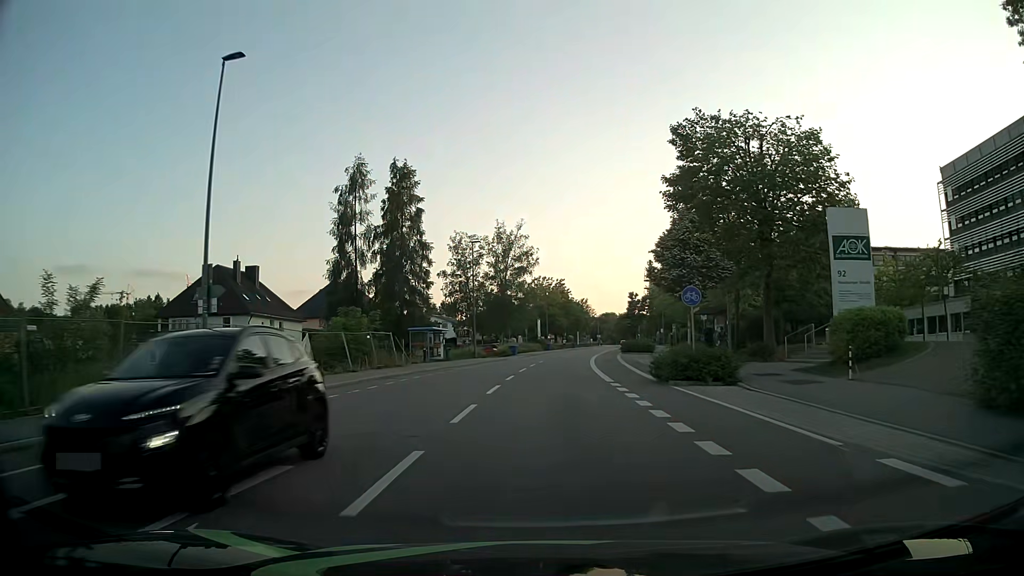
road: tertiary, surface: asphalt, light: Day
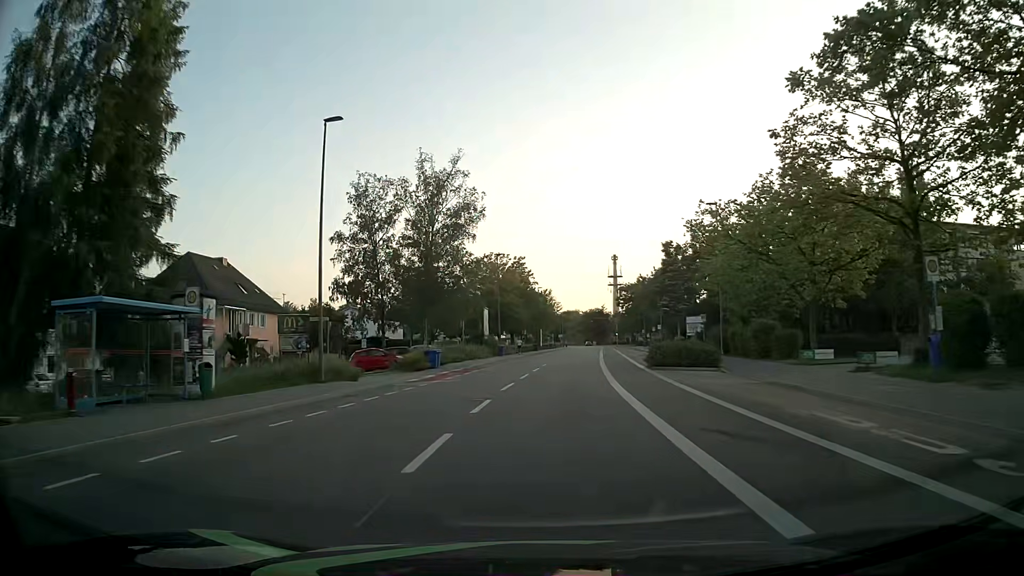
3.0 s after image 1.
(+0.9, +34.1) m; +4°
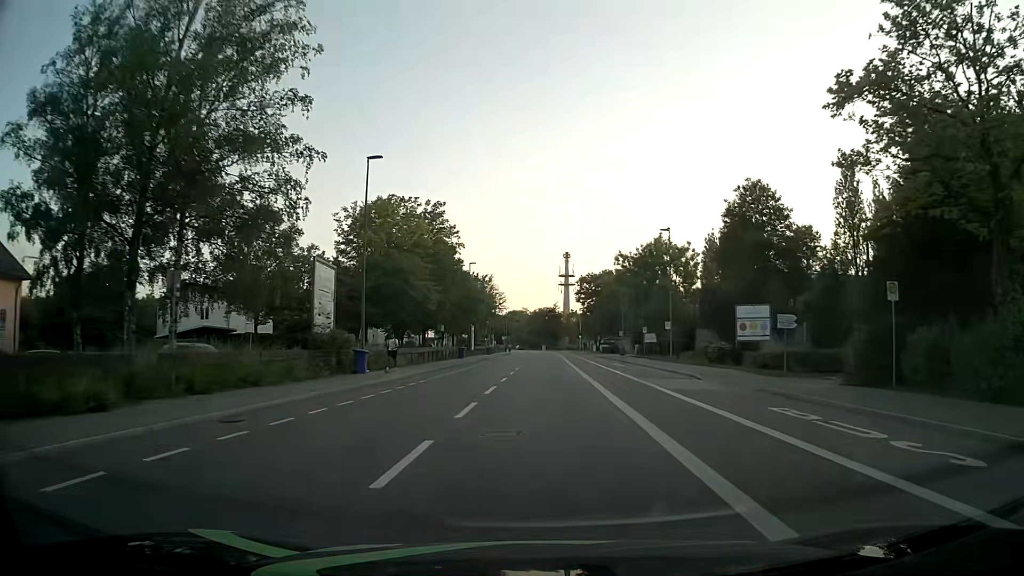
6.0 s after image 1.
(+1.5, +36.7) m; +4°
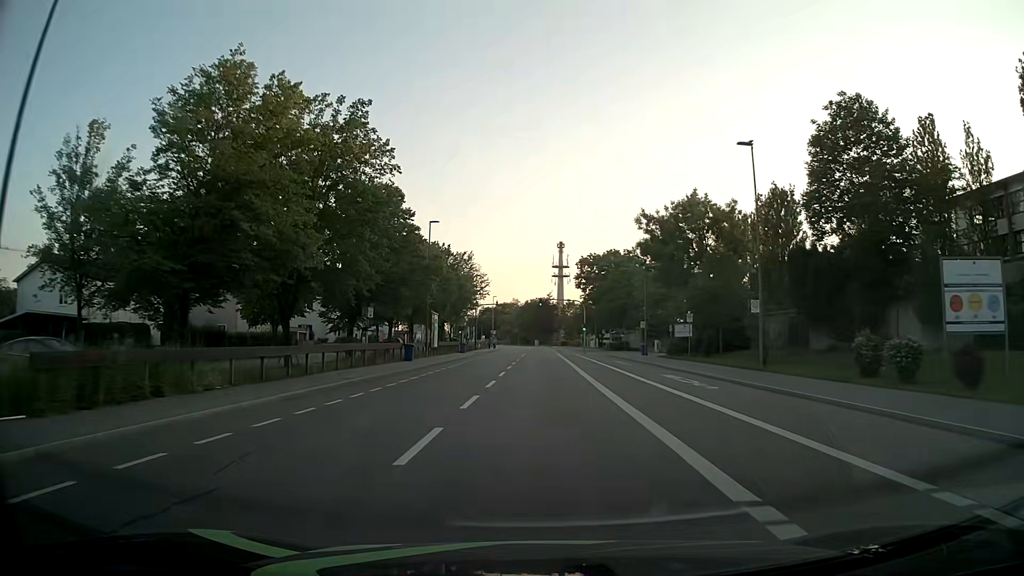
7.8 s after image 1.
(+0.2, +23.1) m; +1°
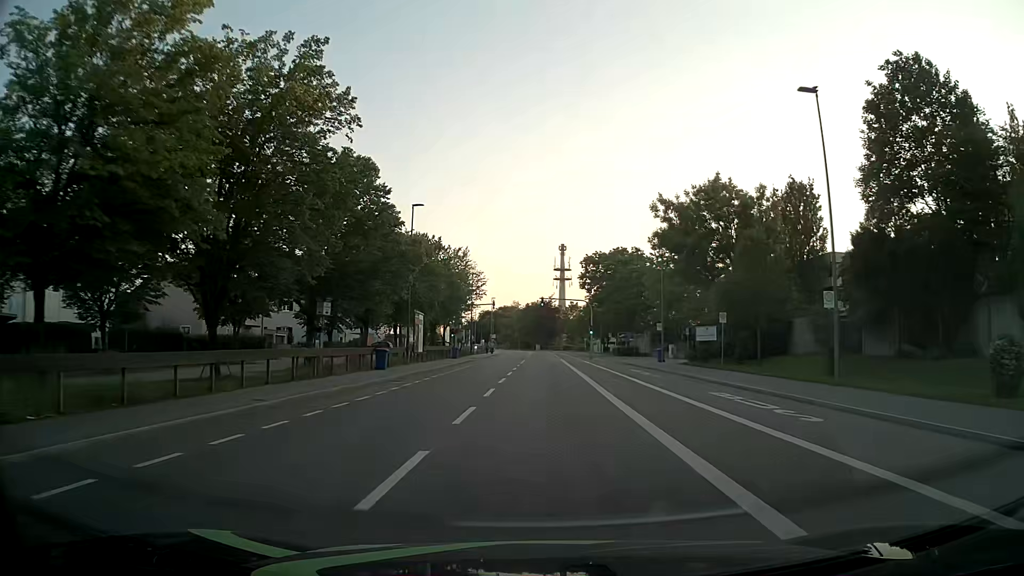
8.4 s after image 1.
(0.0, +7.8) m; 0°
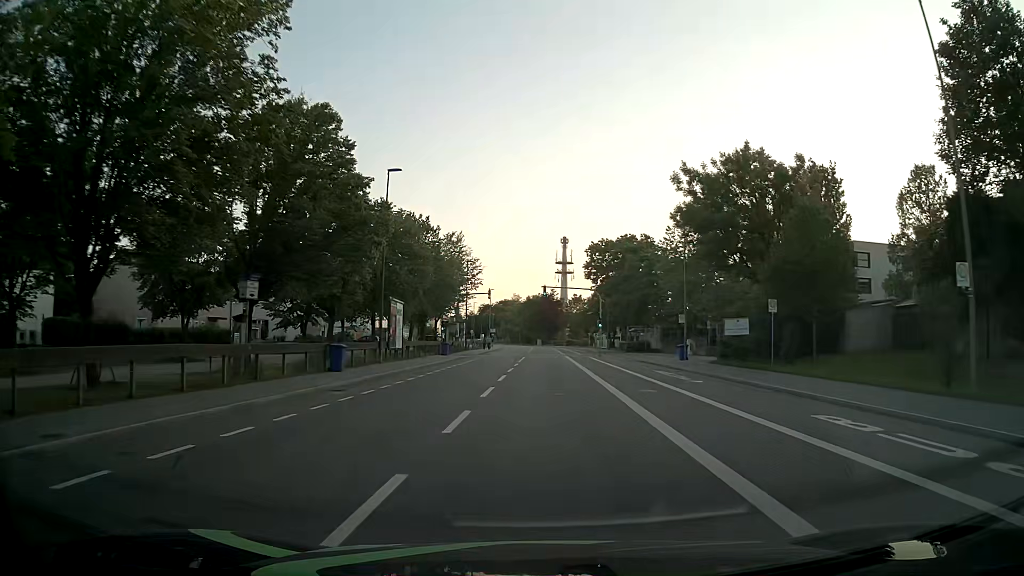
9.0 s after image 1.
(-0.1, +7.9) m; 0°
